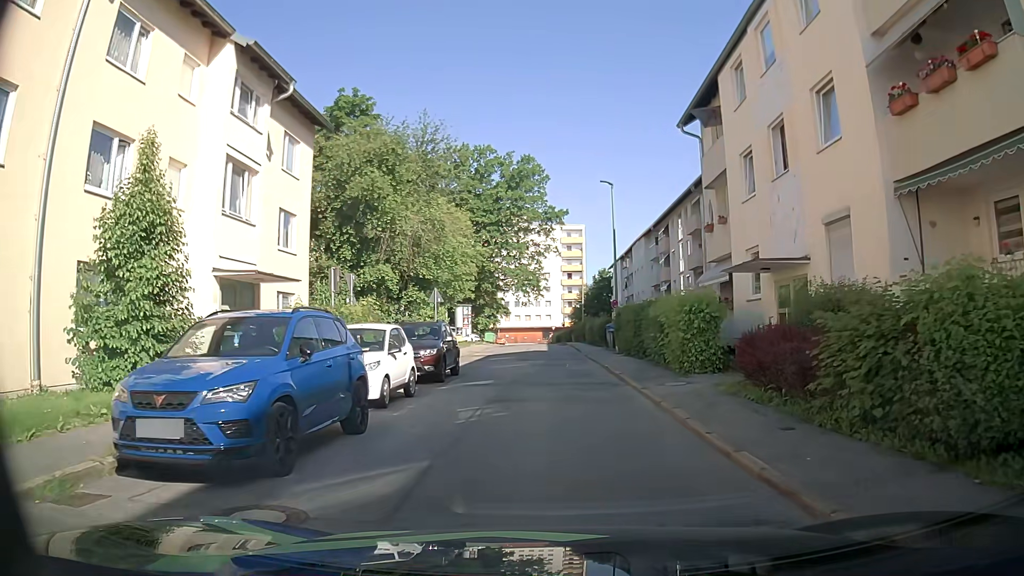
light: Day
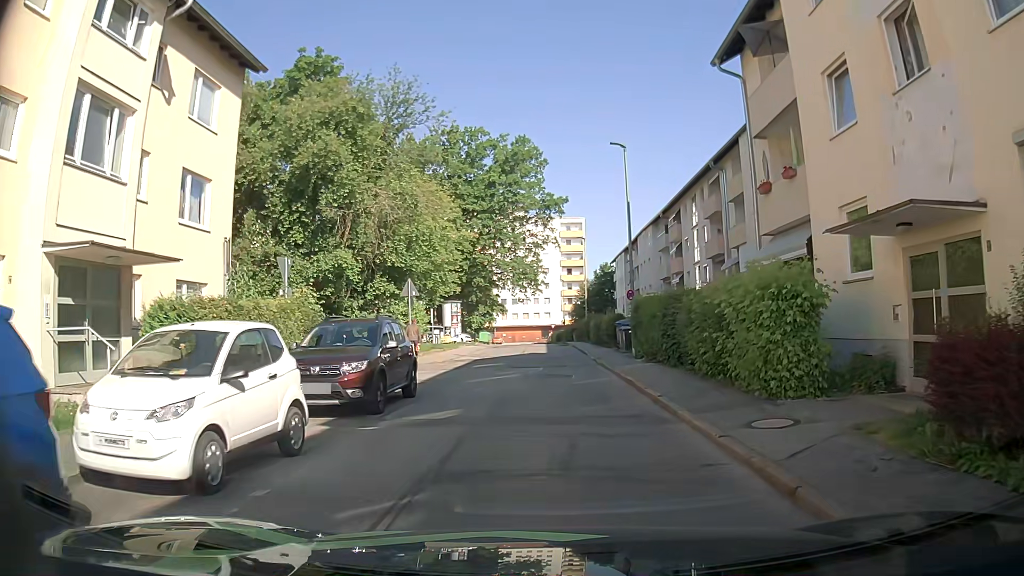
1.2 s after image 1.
(+0.1, +6.4) m; +1°
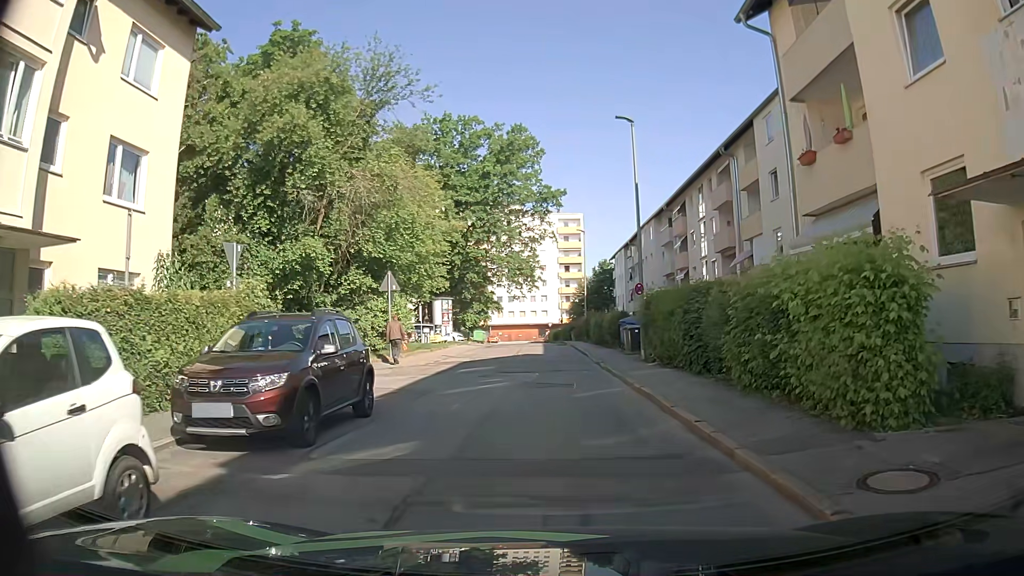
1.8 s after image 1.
(0.0, +3.2) m; 0°
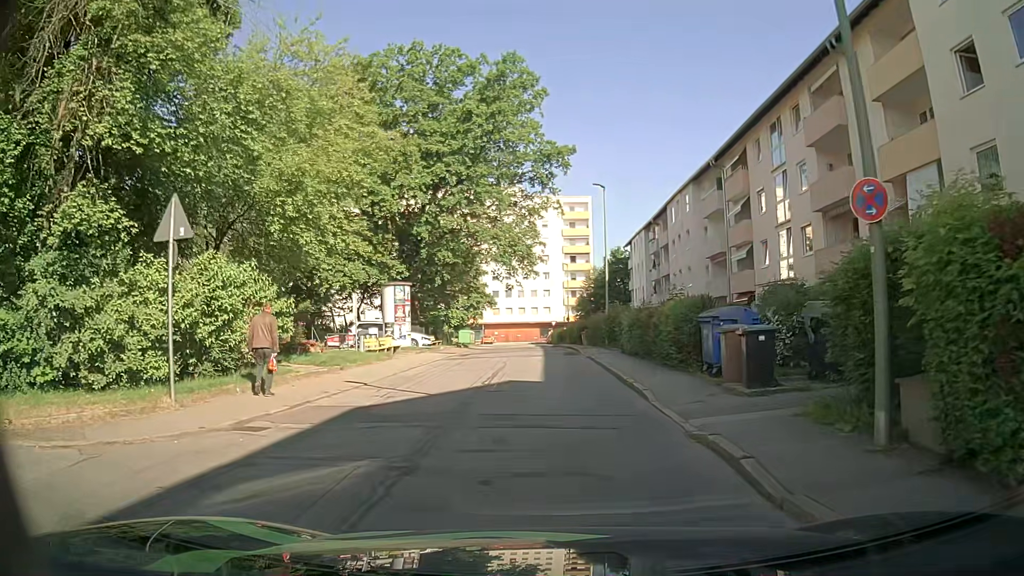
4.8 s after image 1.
(-0.1, +15.8) m; -1°
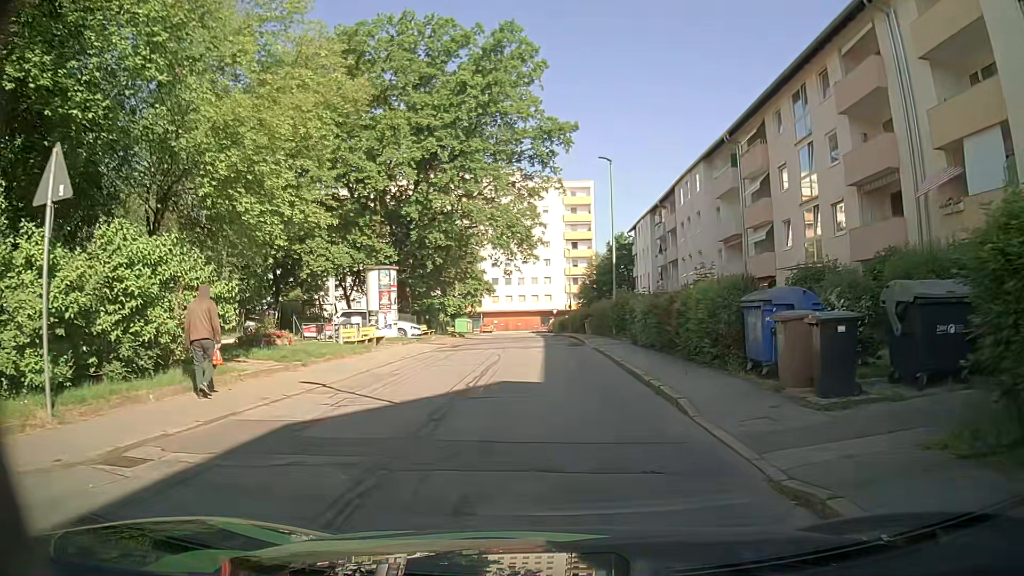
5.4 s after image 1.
(0.0, +3.2) m; +1°
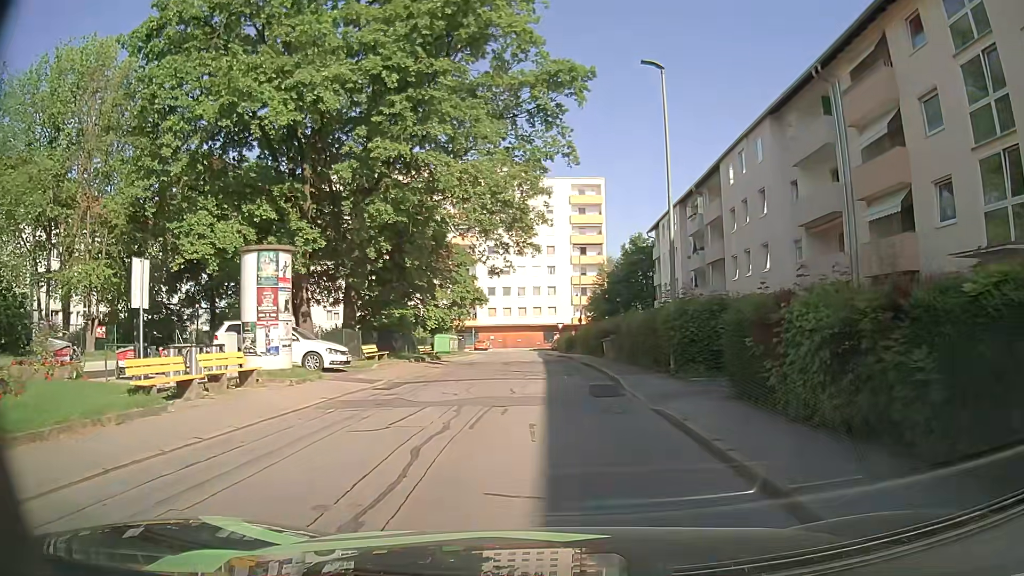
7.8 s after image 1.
(0.0, +13.3) m; -1°
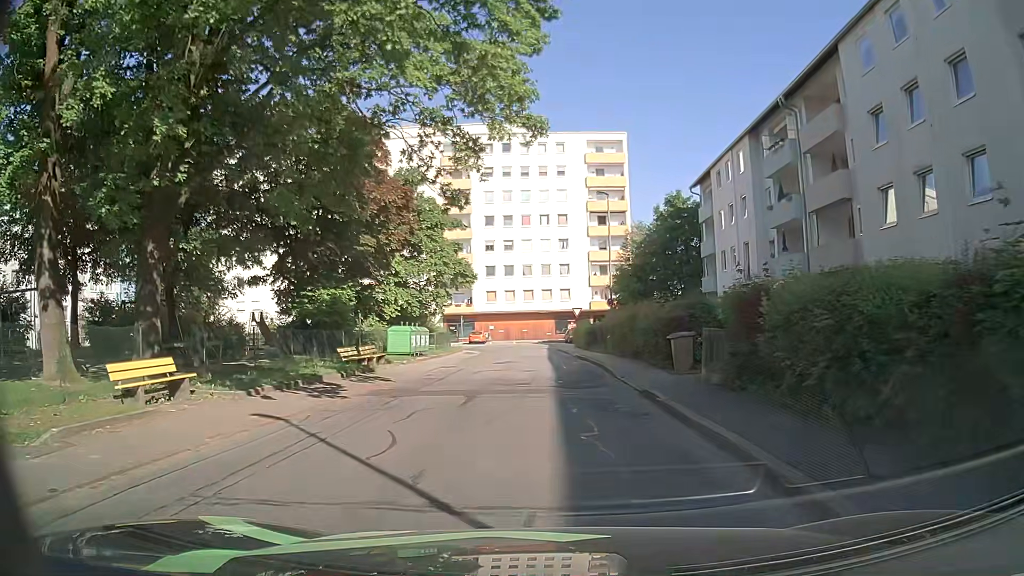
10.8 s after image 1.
(+0.2, +17.3) m; 0°
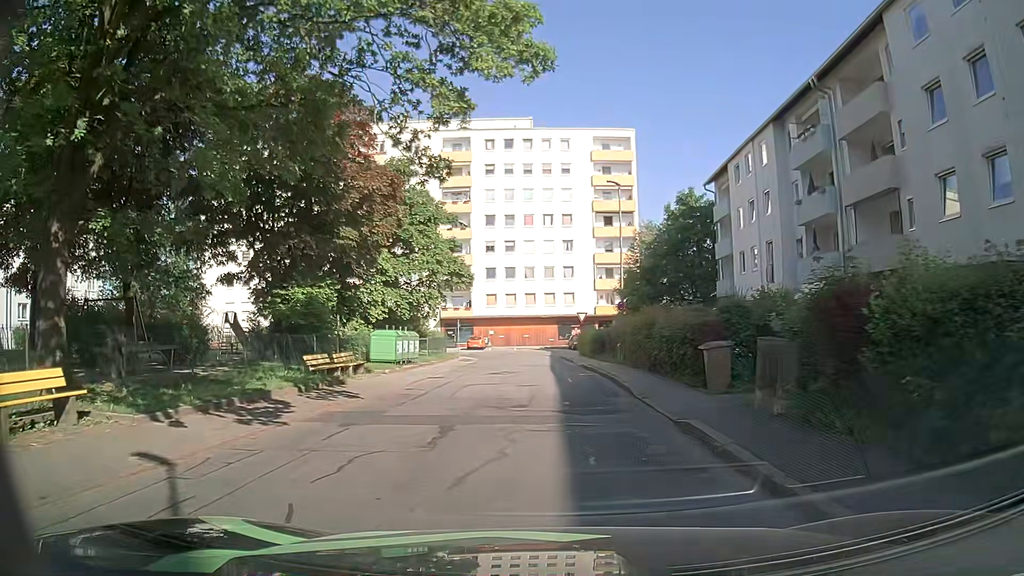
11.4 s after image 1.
(0.0, +3.6) m; 0°
